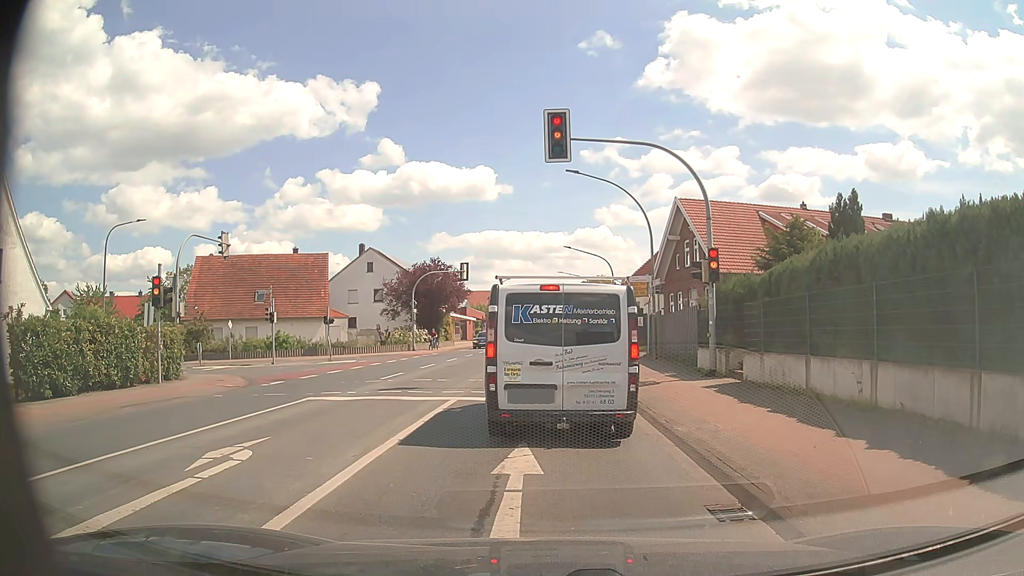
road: primary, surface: asphalt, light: Day
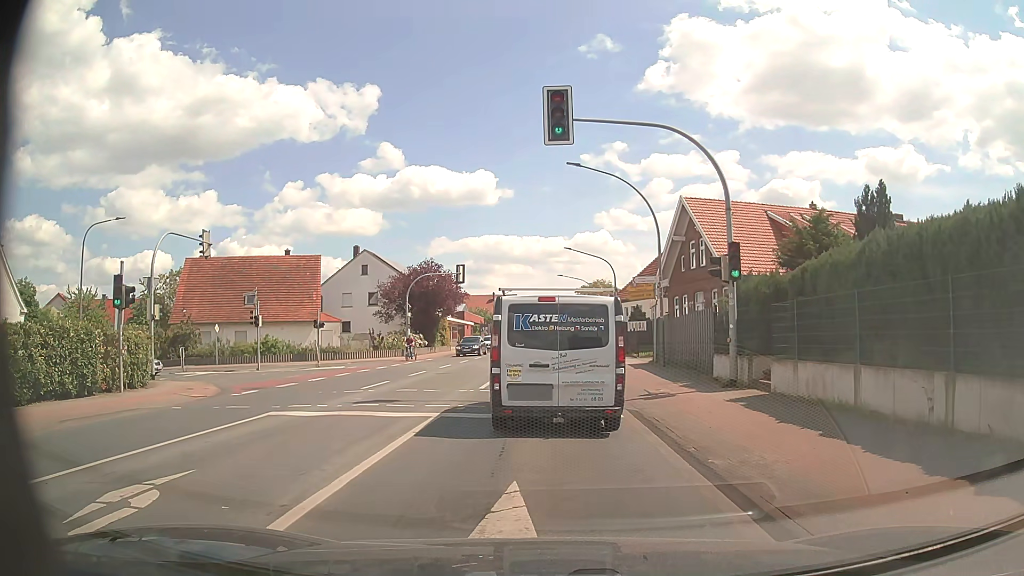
(0.0, +2.2) m; 0°
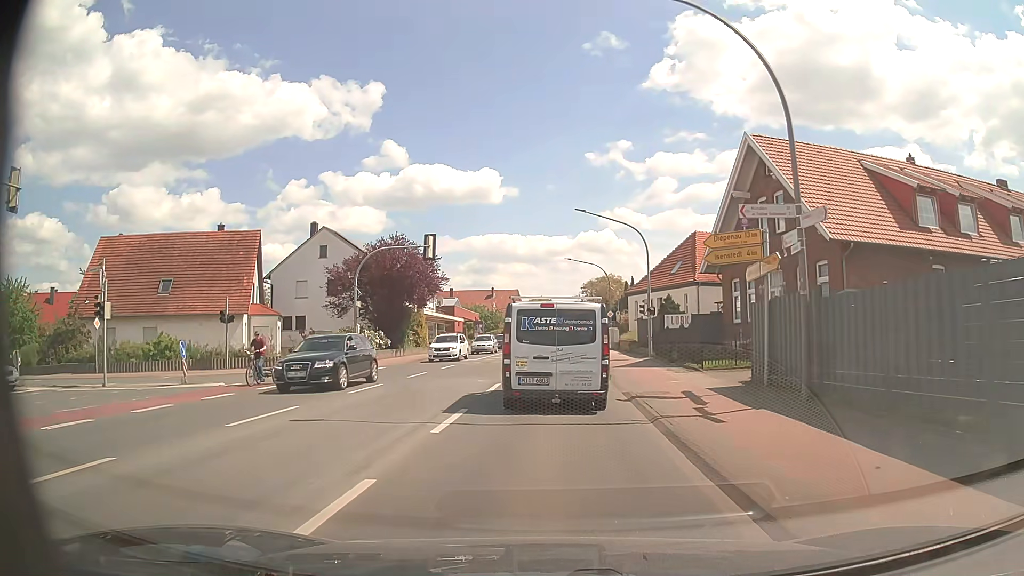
(0.0, +15.2) m; -1°
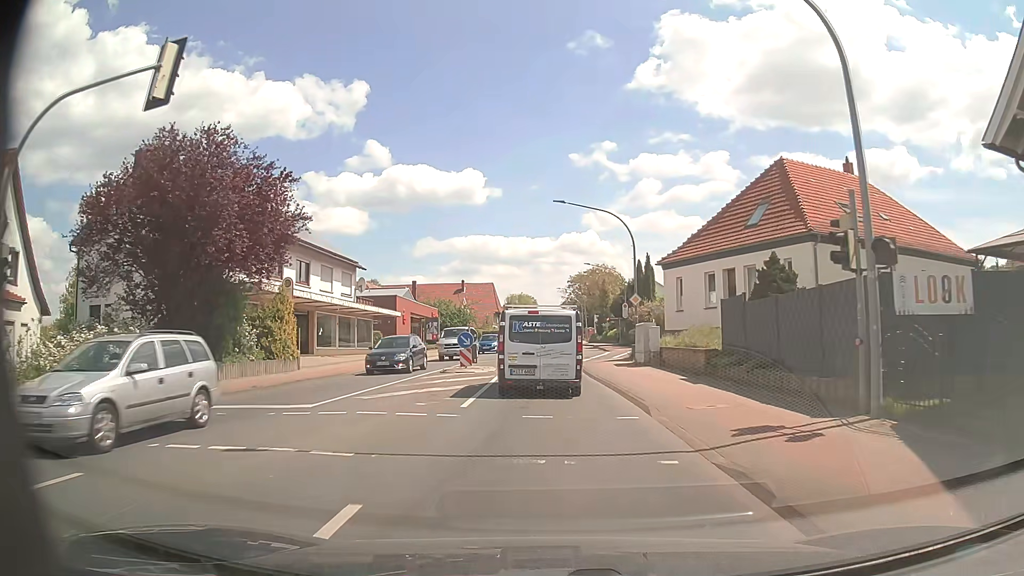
(+0.4, +25.7) m; +2°
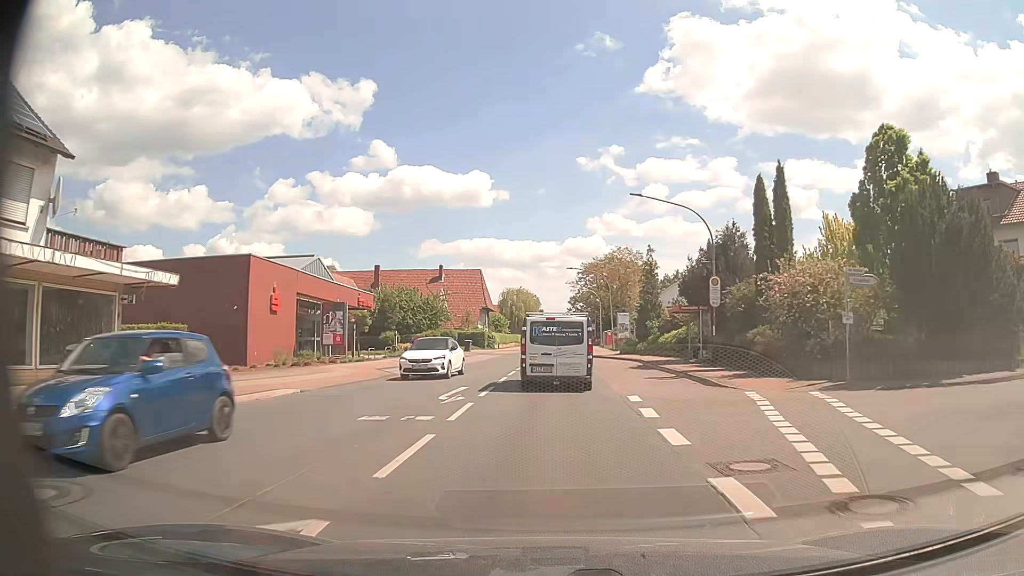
(-0.1, +33.2) m; -1°
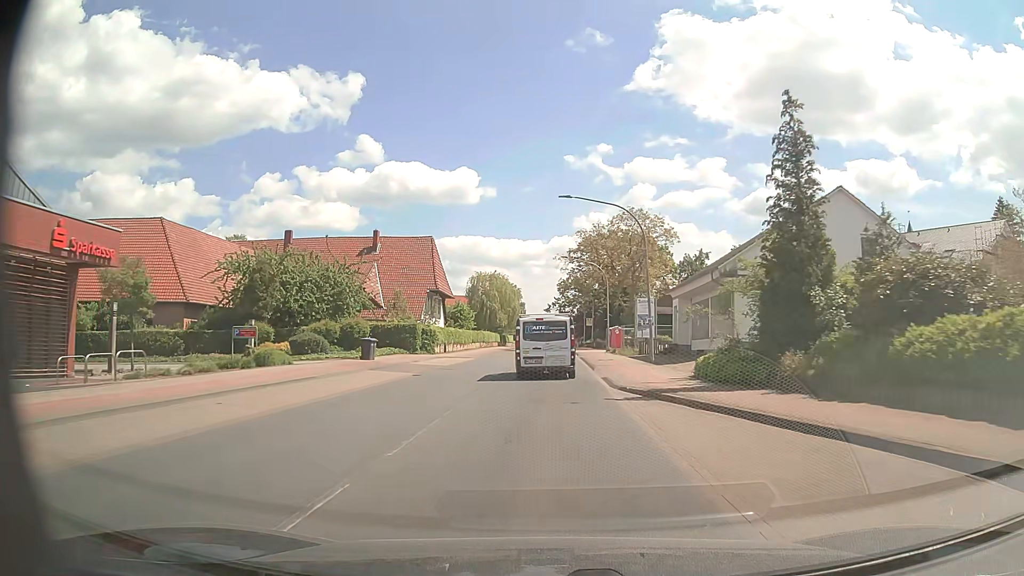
(+0.6, +31.2) m; +1°
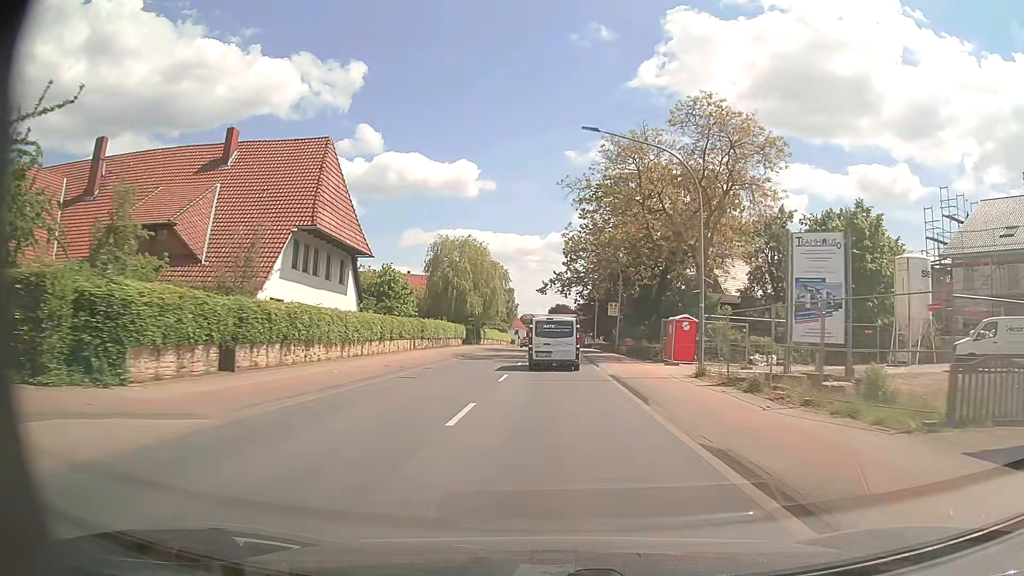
(+0.1, +34.8) m; +1°
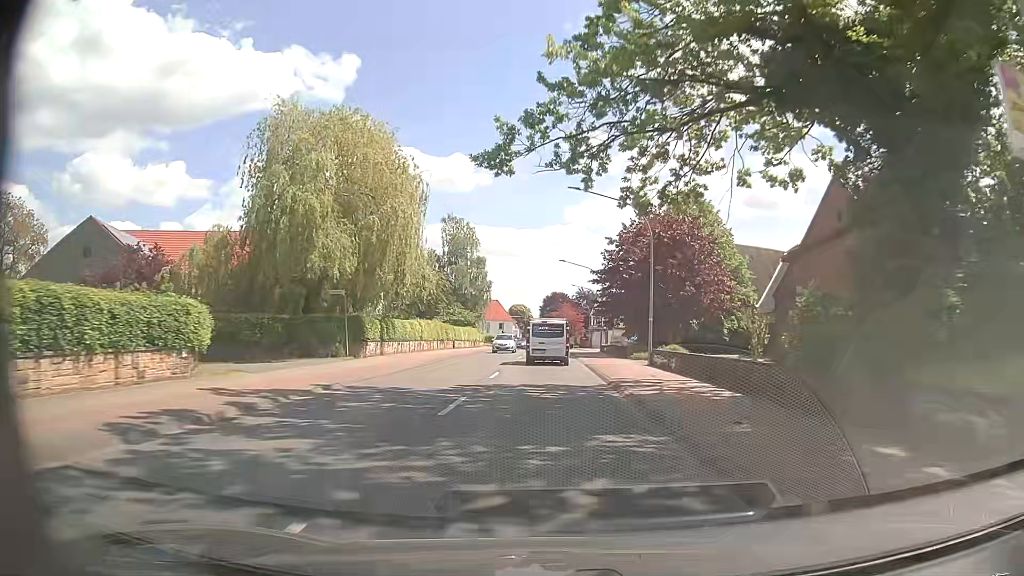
(+0.6, +44.8) m; +1°
(0, +10) (0, +20) (0, +30) (0, +40) (0, +50) (0, +60) (0, +70) (0, +80) (0, +90) (0, +100) m
